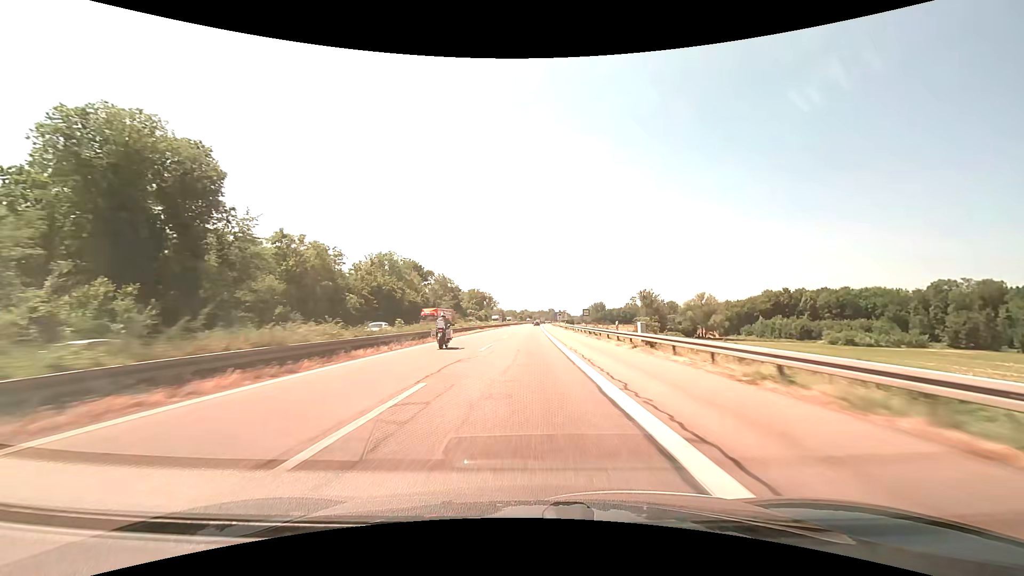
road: motorway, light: Day
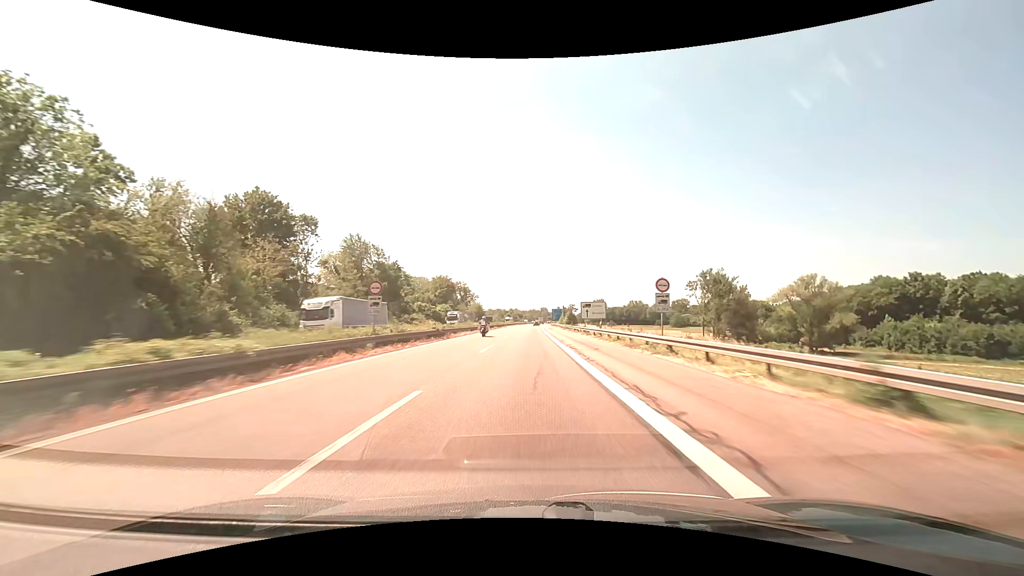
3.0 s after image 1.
(+0.8, +91.7) m; +1°
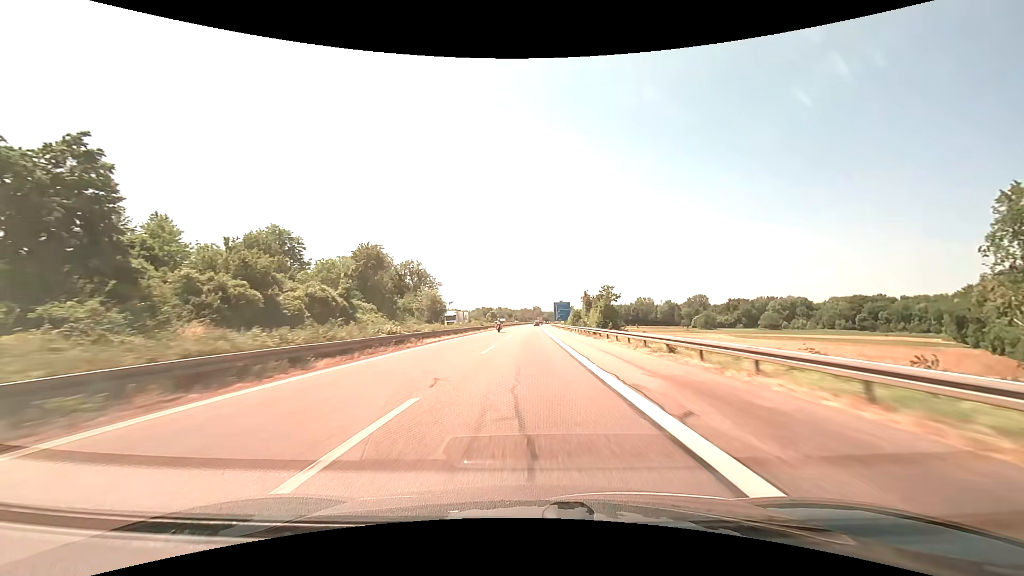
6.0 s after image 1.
(+0.8, +91.3) m; +1°
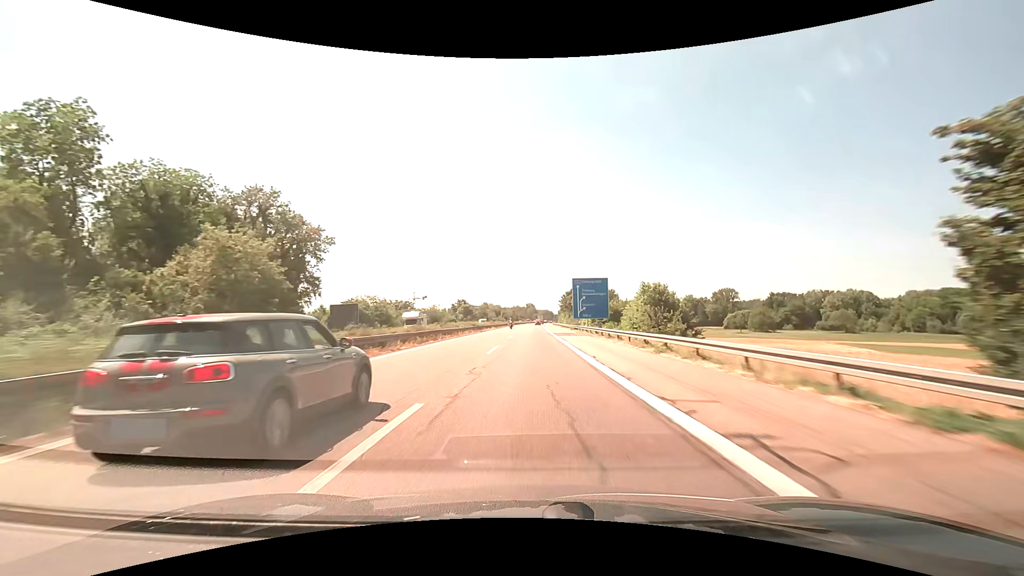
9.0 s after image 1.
(+0.6, +91.1) m; +1°
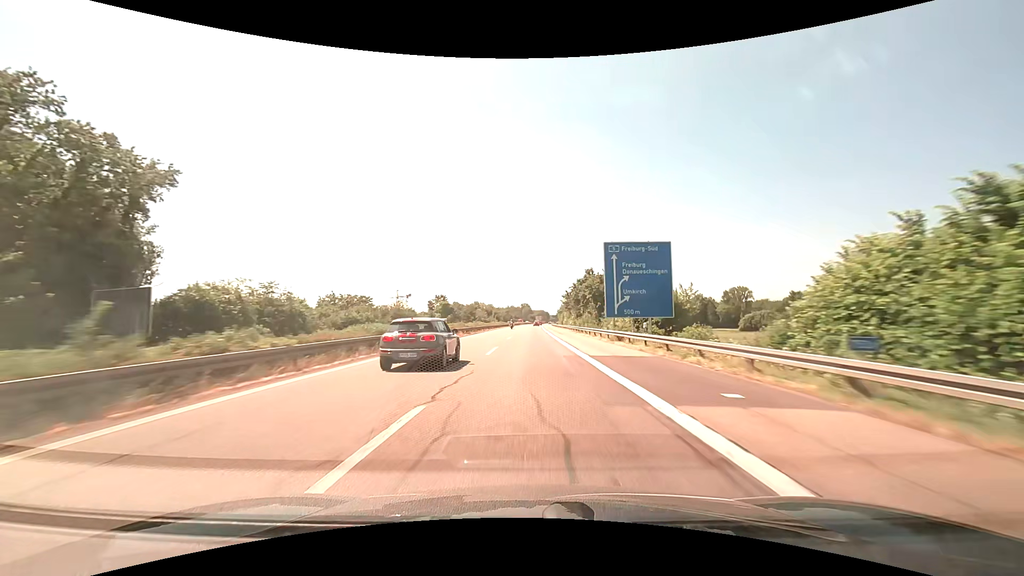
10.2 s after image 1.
(+0.2, +36.4) m; +1°
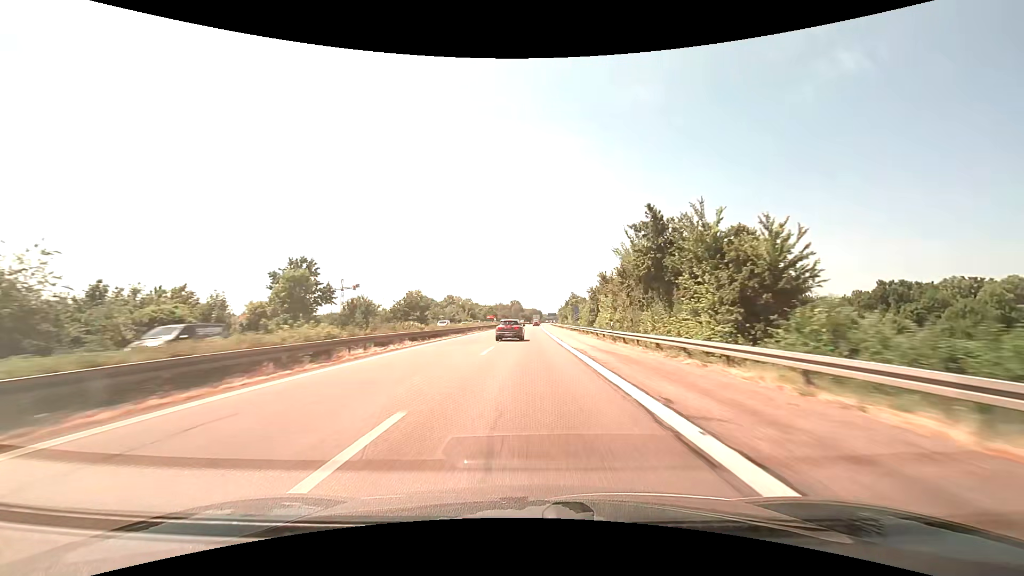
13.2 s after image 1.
(+0.9, +91.1) m; +1°
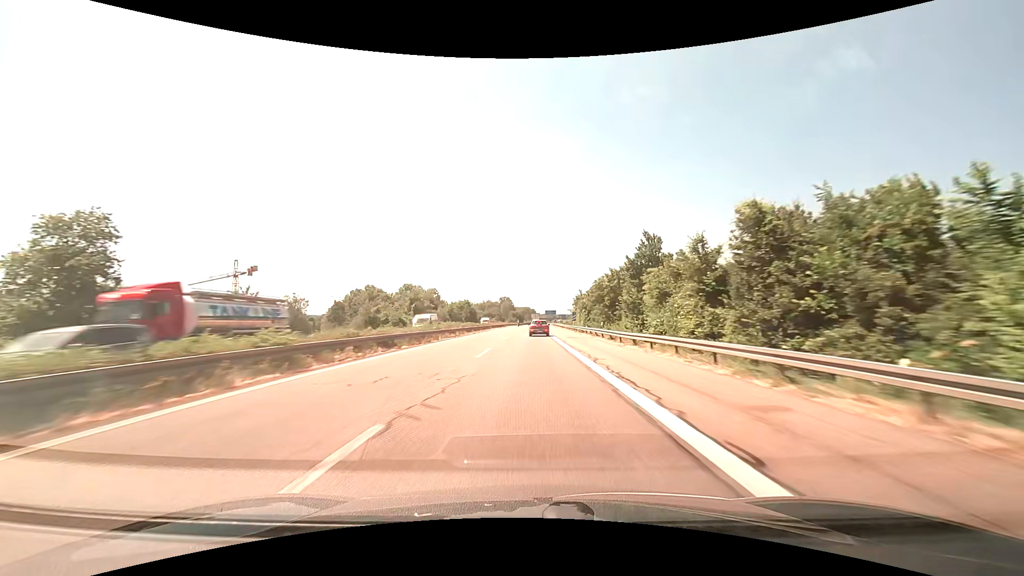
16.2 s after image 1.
(+0.9, +91.4) m; +1°
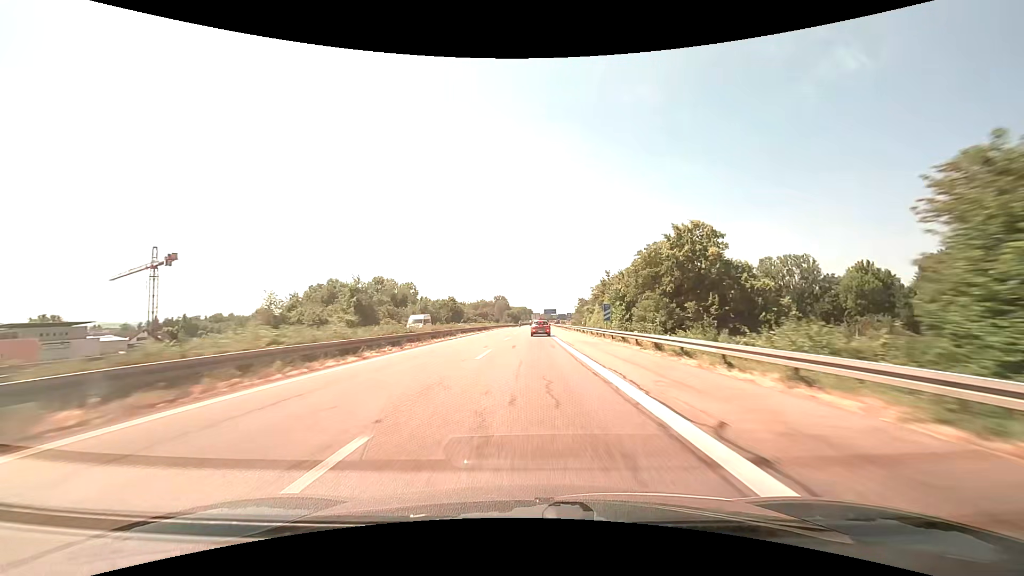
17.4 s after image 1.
(+0.1, +36.7) m; 0°
(0, +10) (0, +20) (0, +30) (0, +40) (0, +50) (0, +60) (0, +70) (+1, +80) (+1, +90) (+1, +100) m
